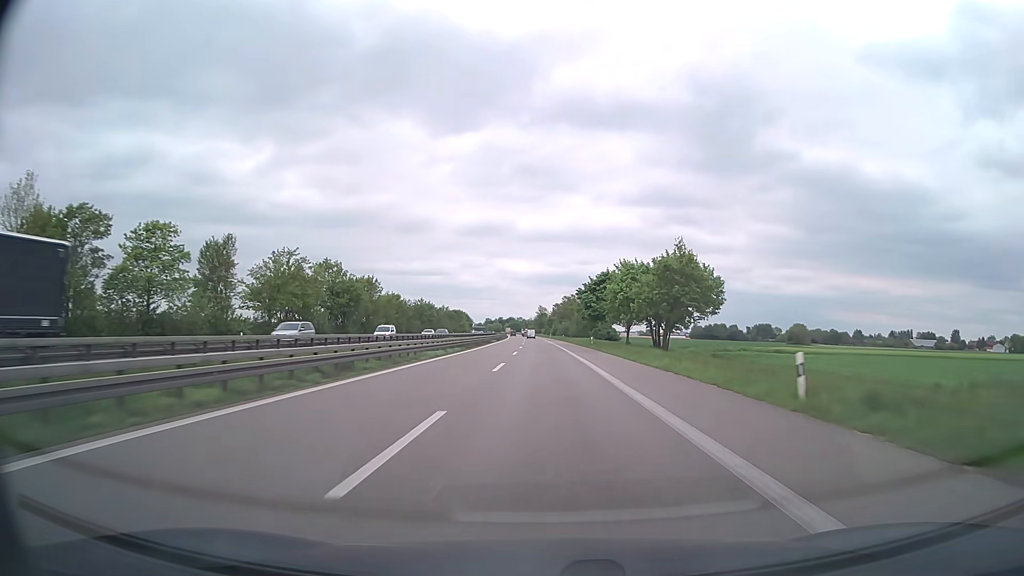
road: trunk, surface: asphalt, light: Day
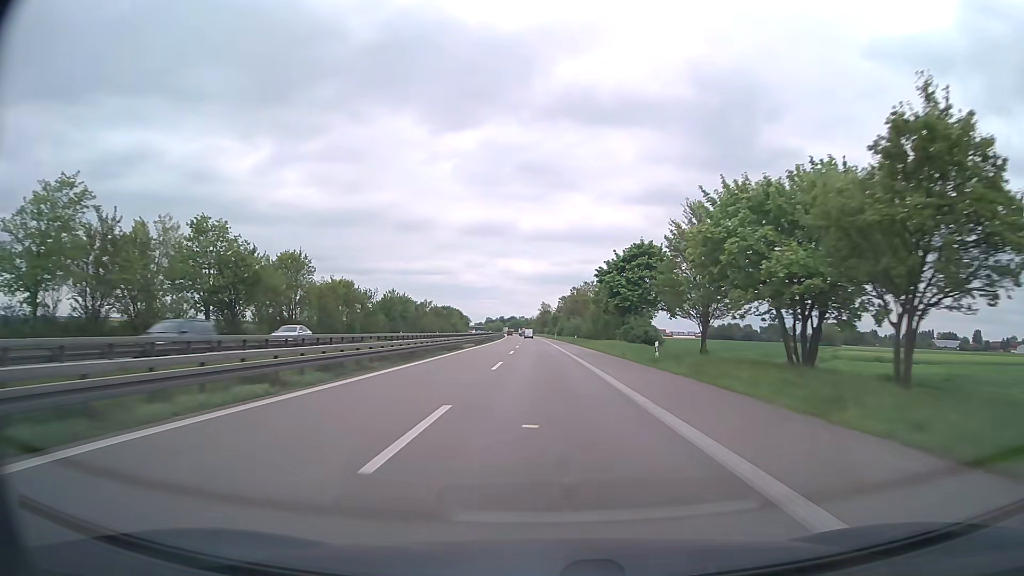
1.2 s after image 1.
(-0.1, +35.1) m; 0°
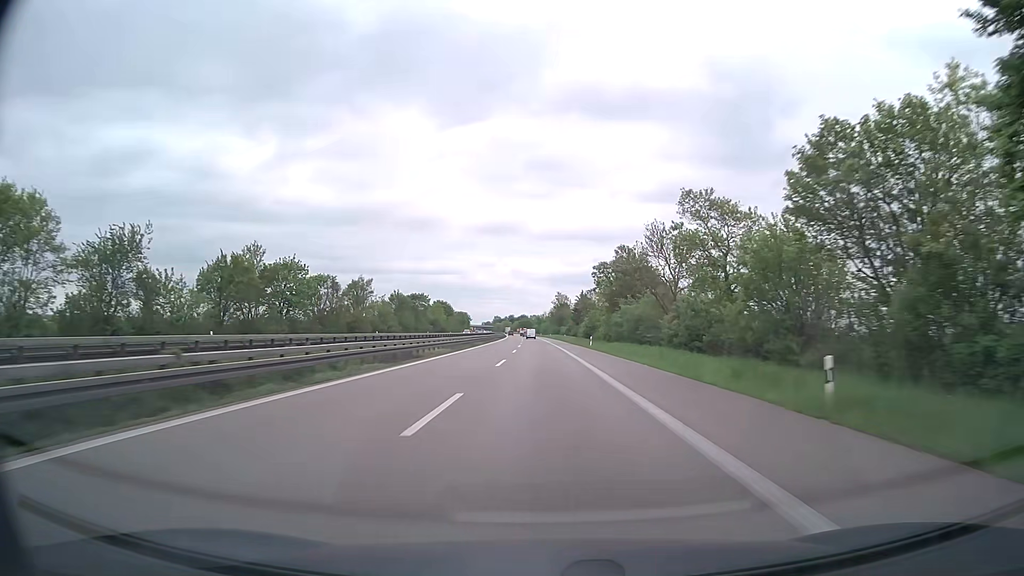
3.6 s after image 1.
(-0.8, +69.8) m; -1°
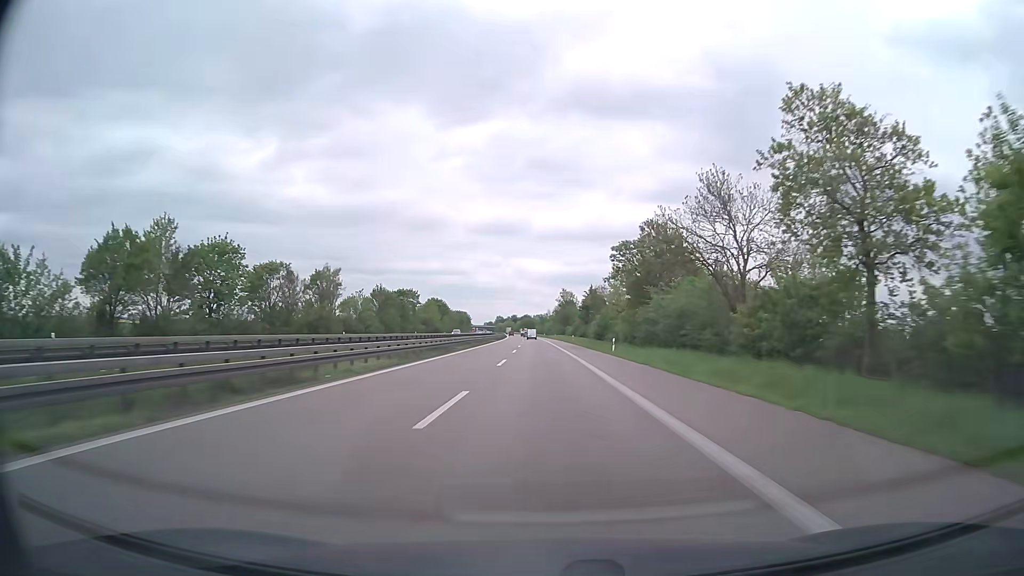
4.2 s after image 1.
(0.0, +17.4) m; 0°
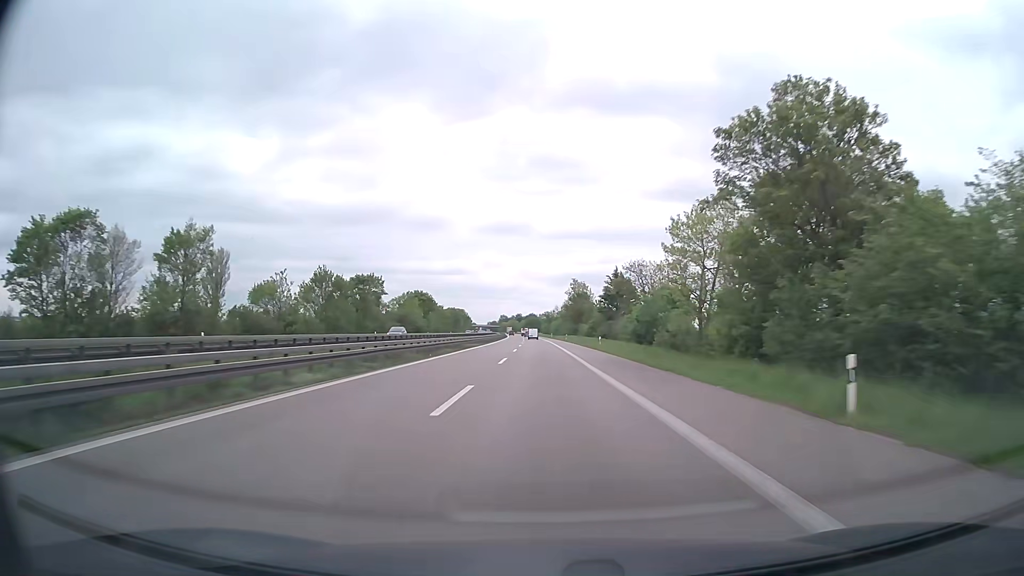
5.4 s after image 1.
(-0.2, +34.7) m; -1°
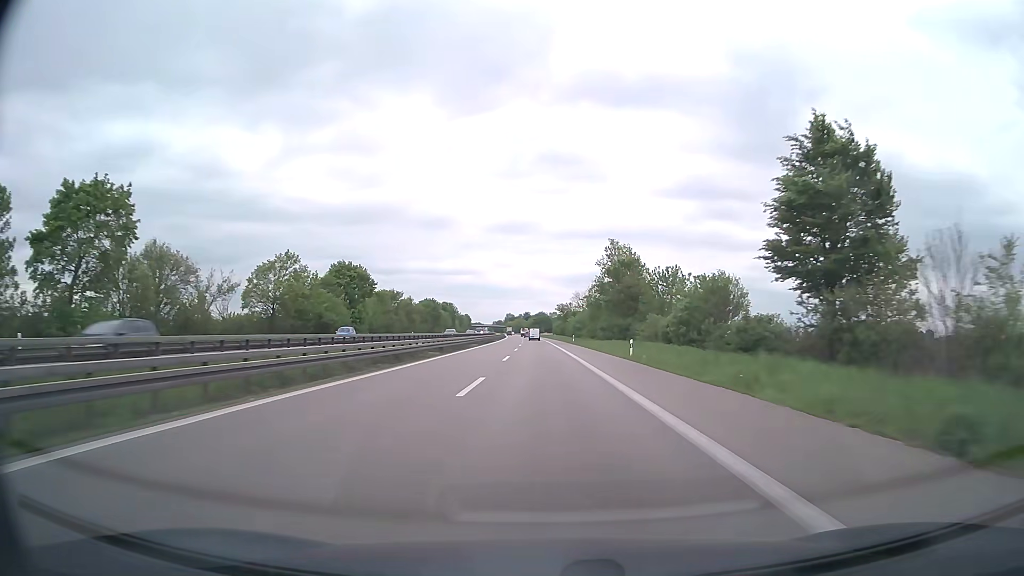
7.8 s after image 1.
(-0.5, +68.7) m; -1°
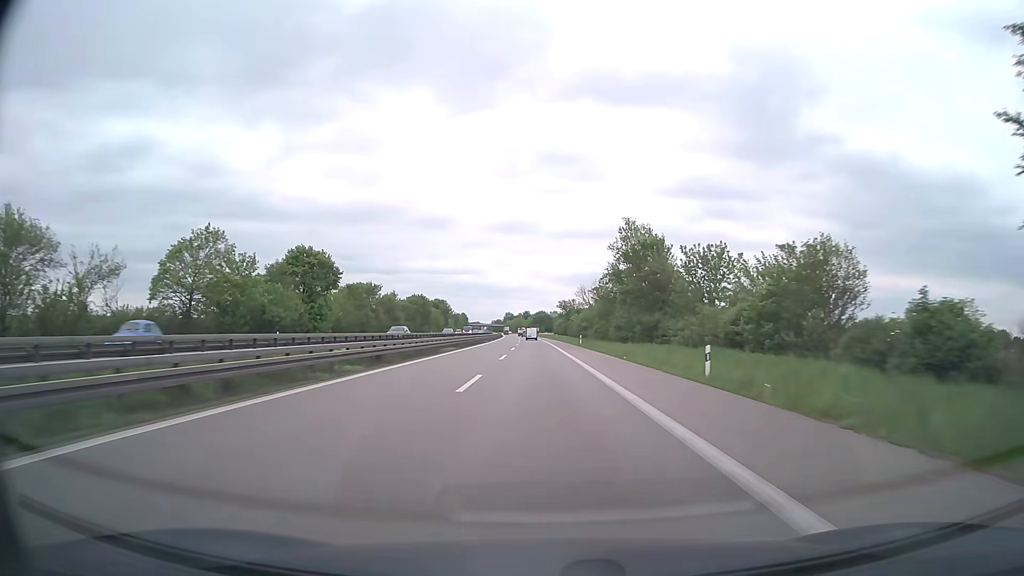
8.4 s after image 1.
(0.0, +17.1) m; 0°
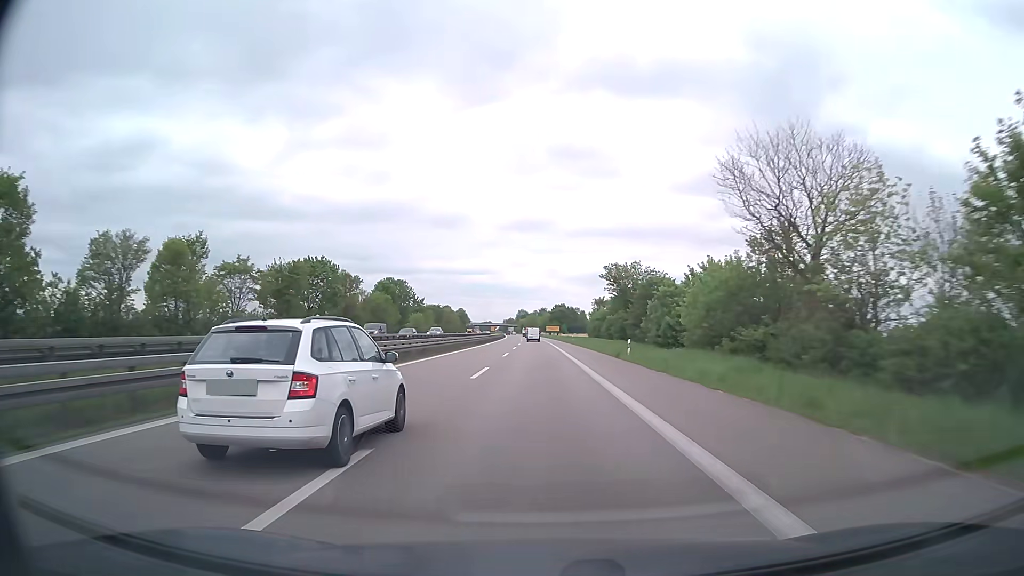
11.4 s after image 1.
(-1.1, +85.7) m; -1°
(0, +10) (0, +20) (0, +30) (0, +40) (0, +50) (0, +60) (-1, +70) (-1, +80) (-1, +90) (-1, +100) m
